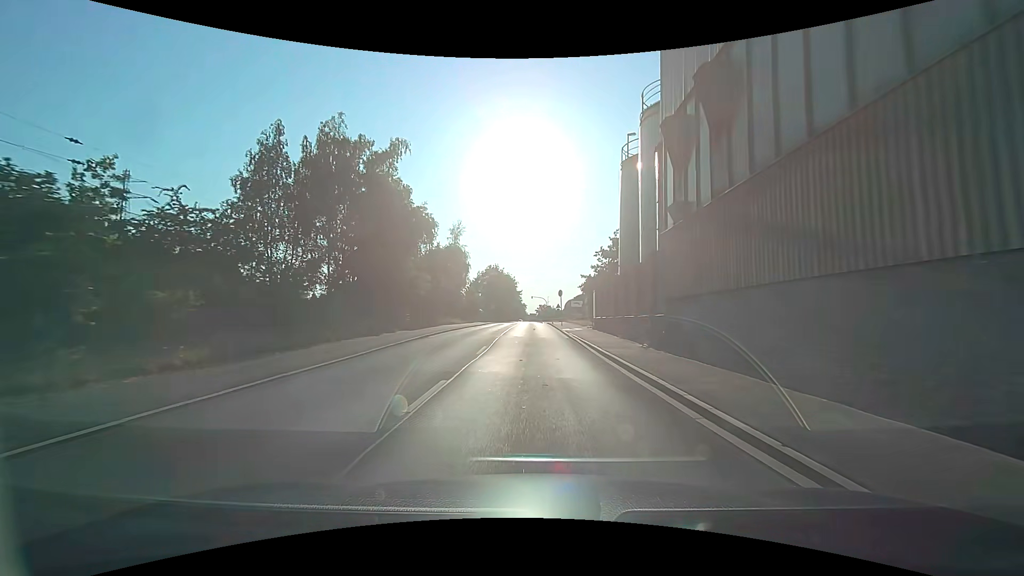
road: secondary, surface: asphalt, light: Day
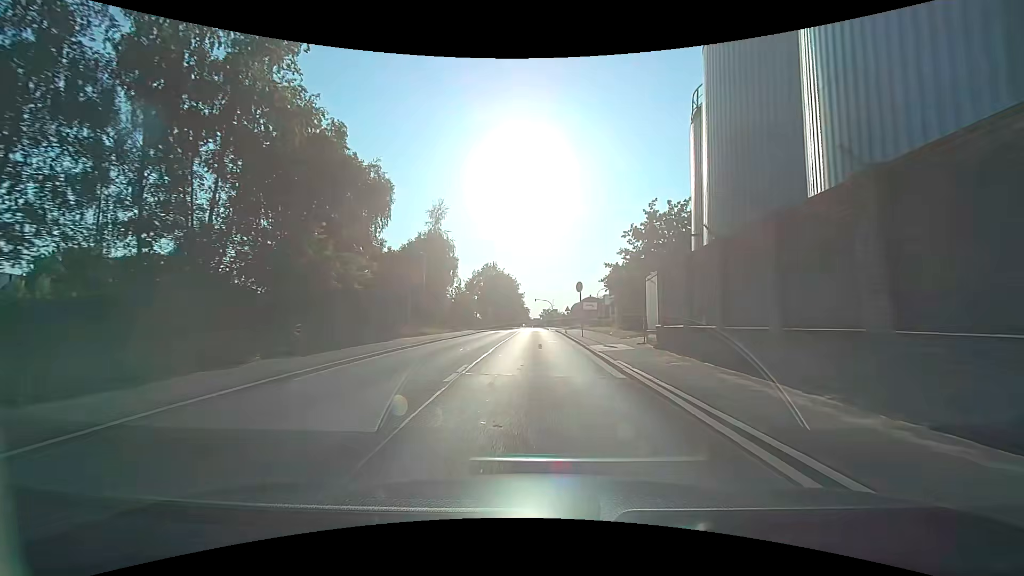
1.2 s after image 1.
(+0.1, +15.1) m; +2°
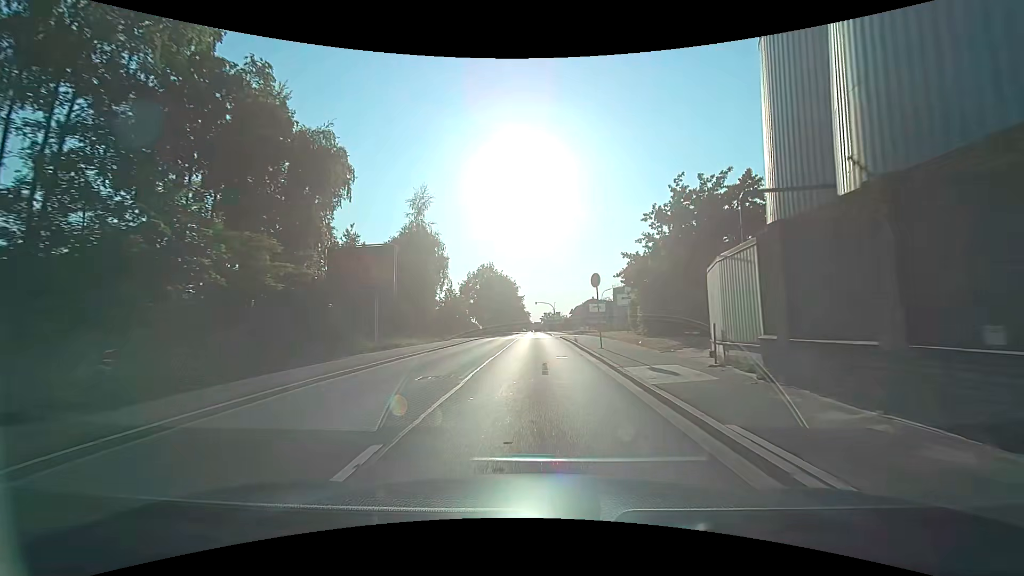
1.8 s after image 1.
(-0.1, +7.4) m; -1°
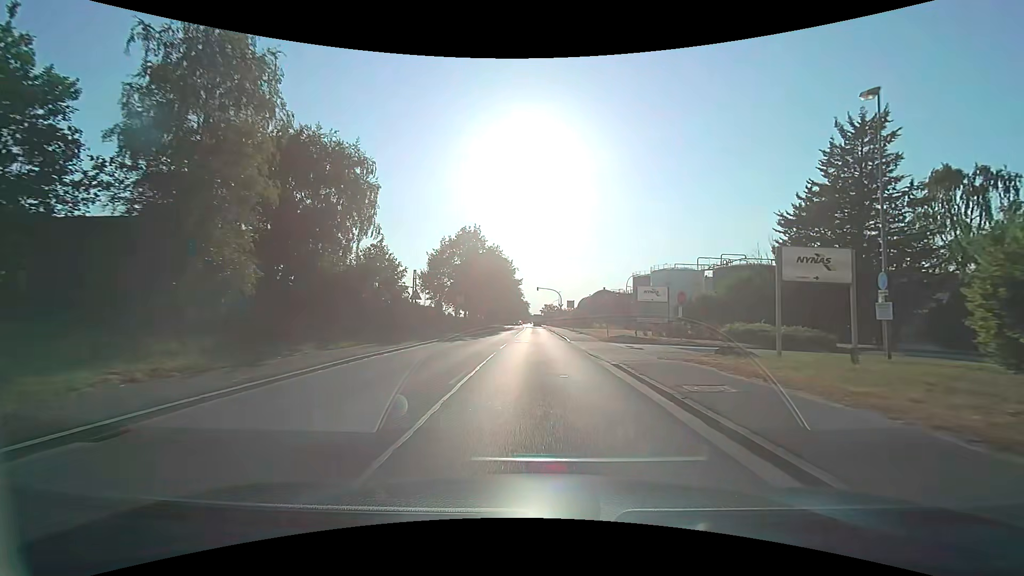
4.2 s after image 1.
(0.0, +28.8) m; 0°
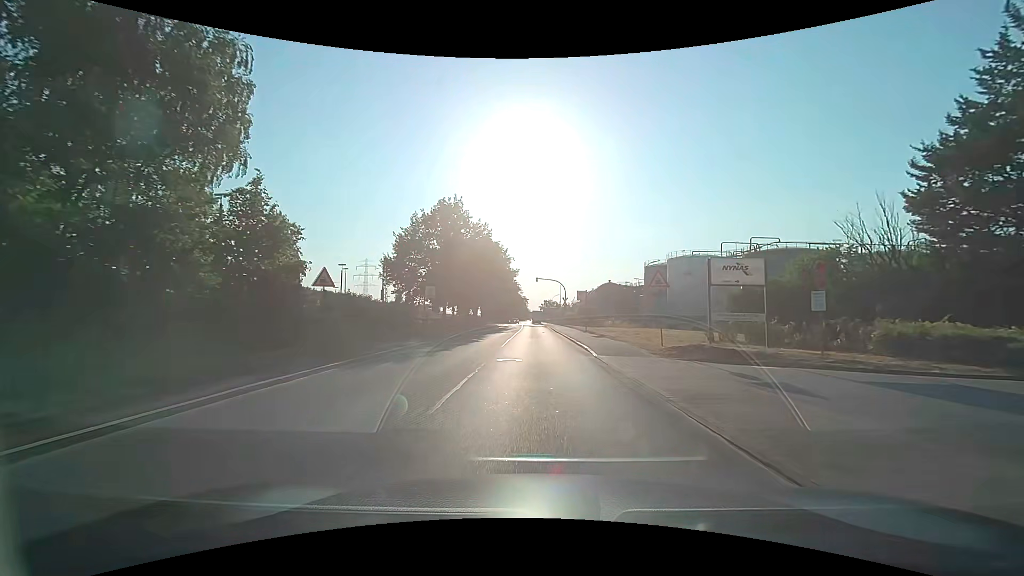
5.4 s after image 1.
(0.0, +14.5) m; 0°
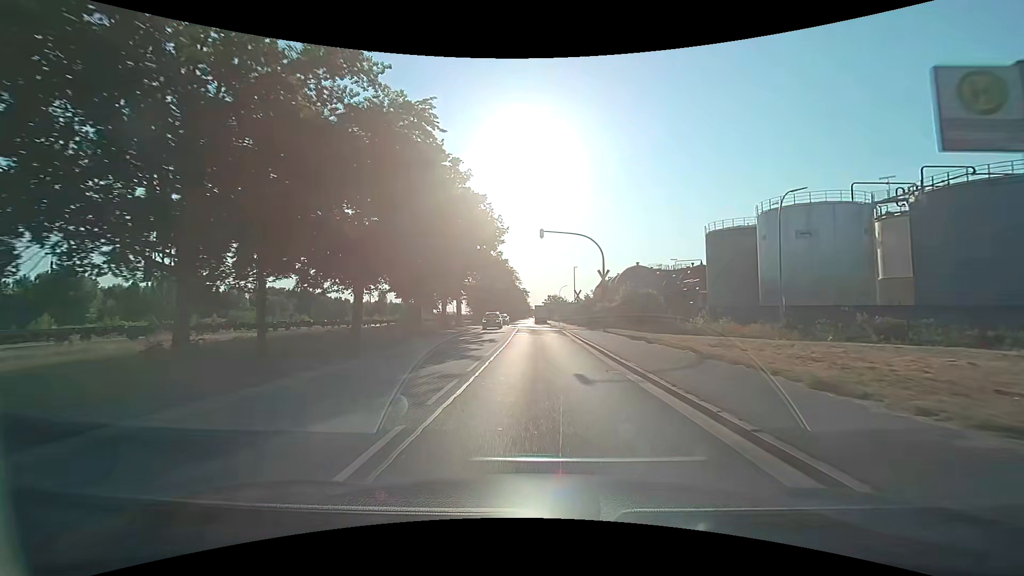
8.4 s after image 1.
(-0.2, +37.6) m; -1°
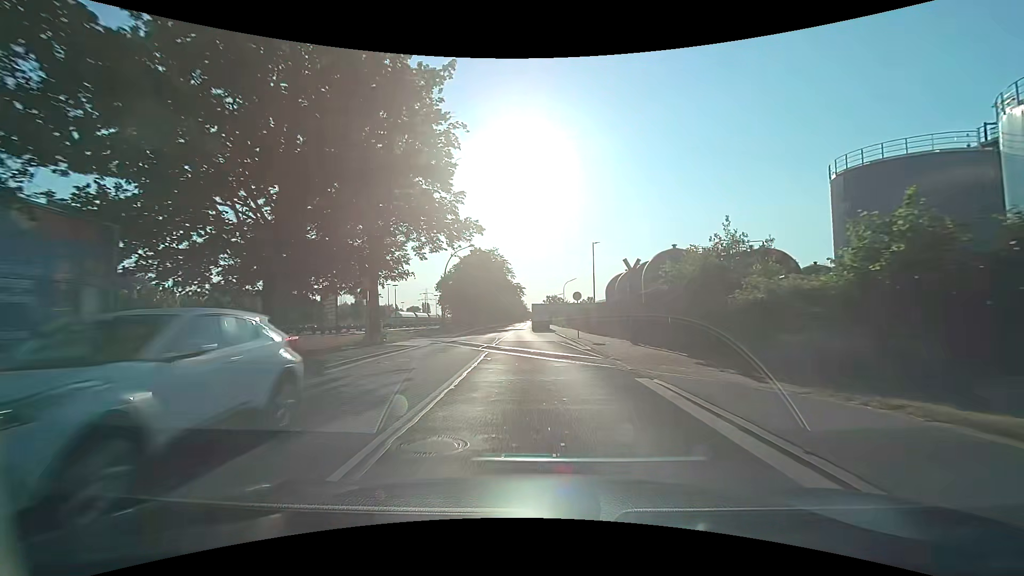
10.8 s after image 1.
(+0.1, +30.5) m; 0°
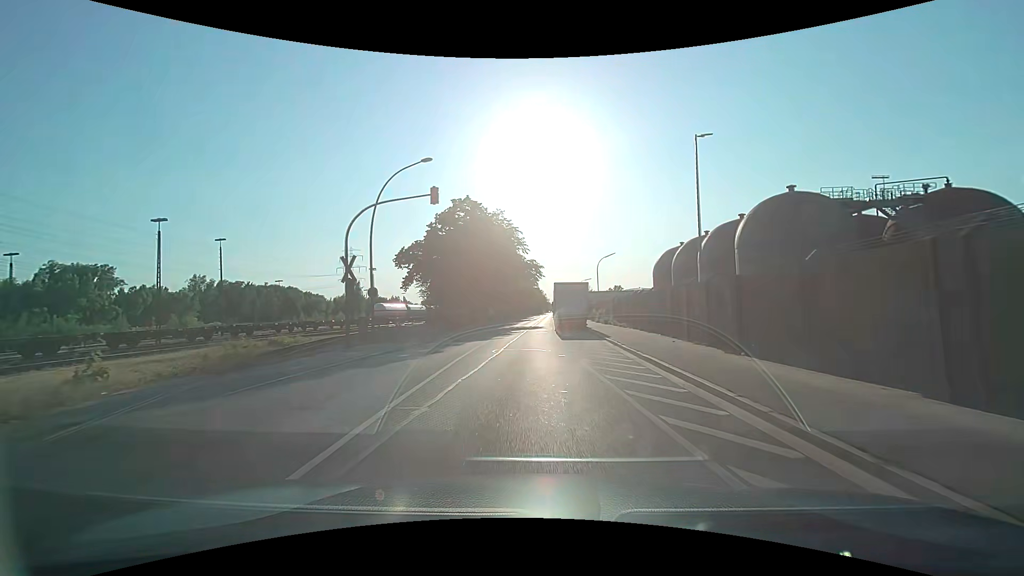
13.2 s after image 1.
(0.0, +30.3) m; -2°
(0, +10) (-1, +20) (-1, +30) (-1, +40) (0, +50) (0, +60) (0, +70) (+1, +80) (+1, +90) (+1, +100) m
